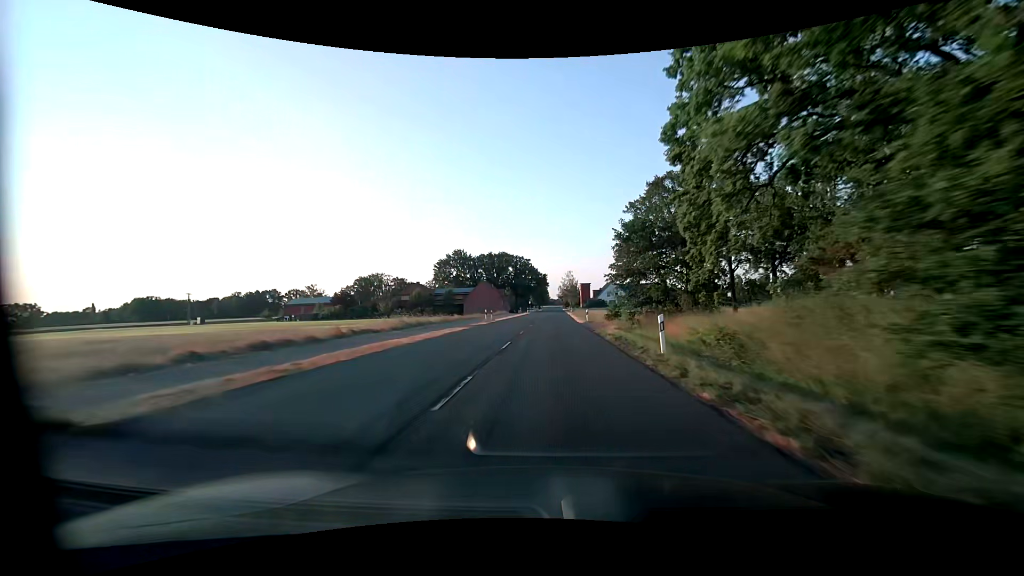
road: secondary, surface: asphalt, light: Day
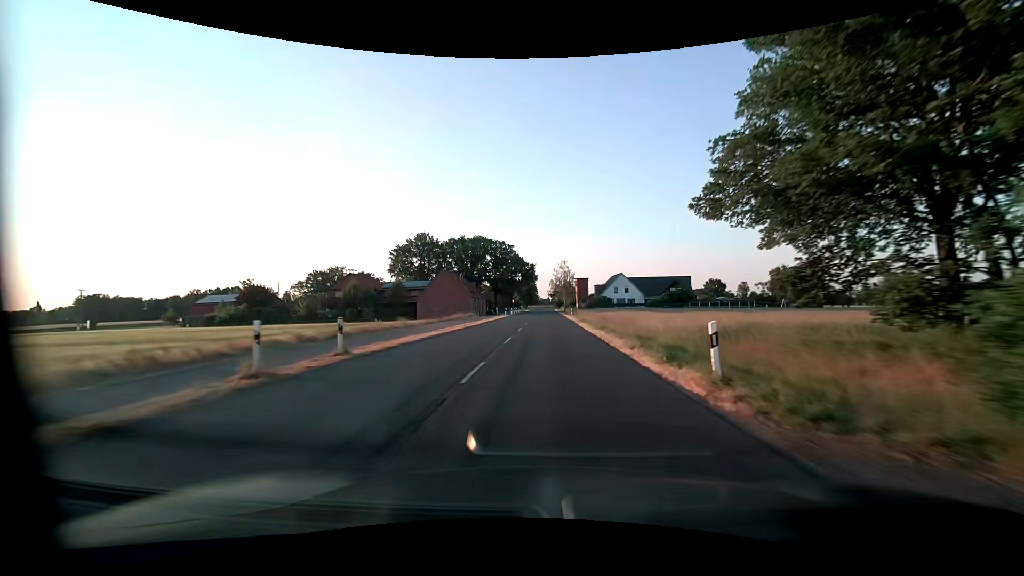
(+0.4, +34.0) m; +1°
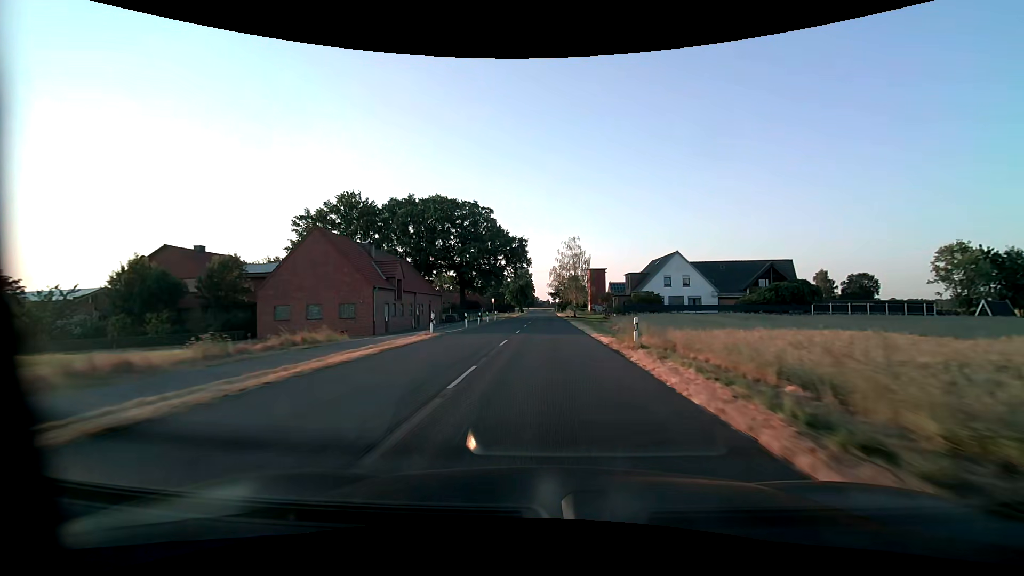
(+0.4, +45.3) m; 0°
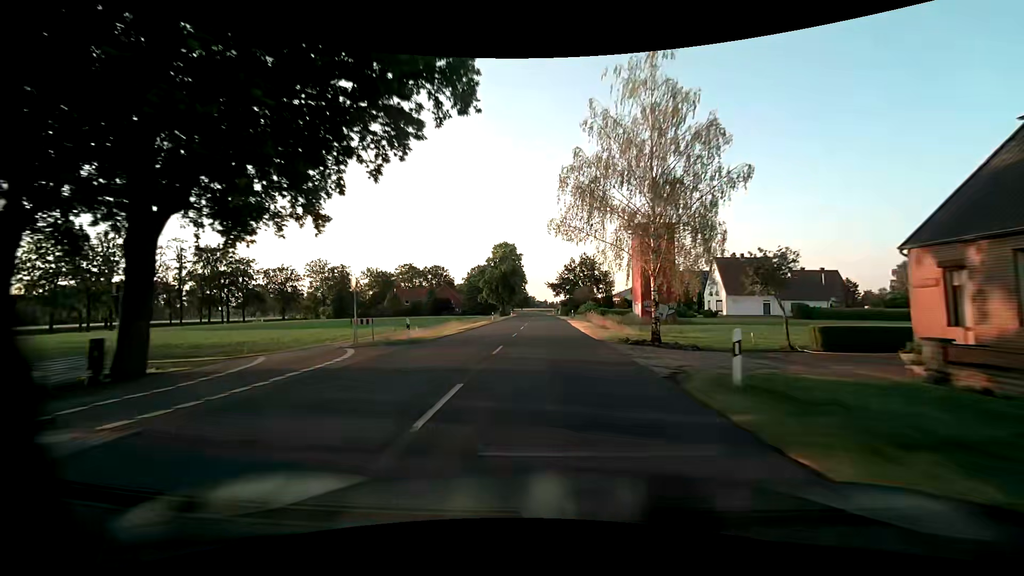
(0.0, +57.0) m; 0°
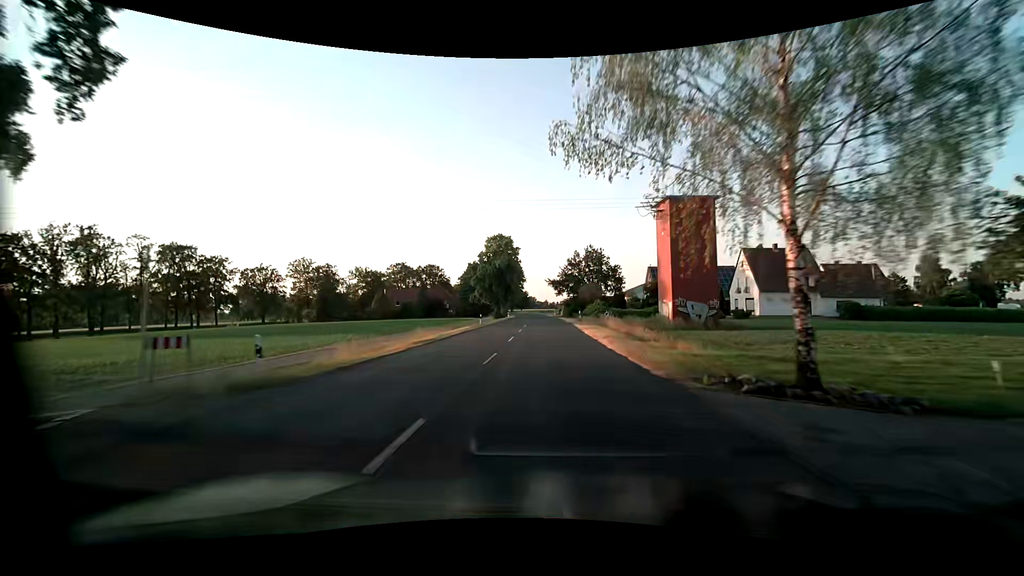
(0.0, +11.4) m; 0°
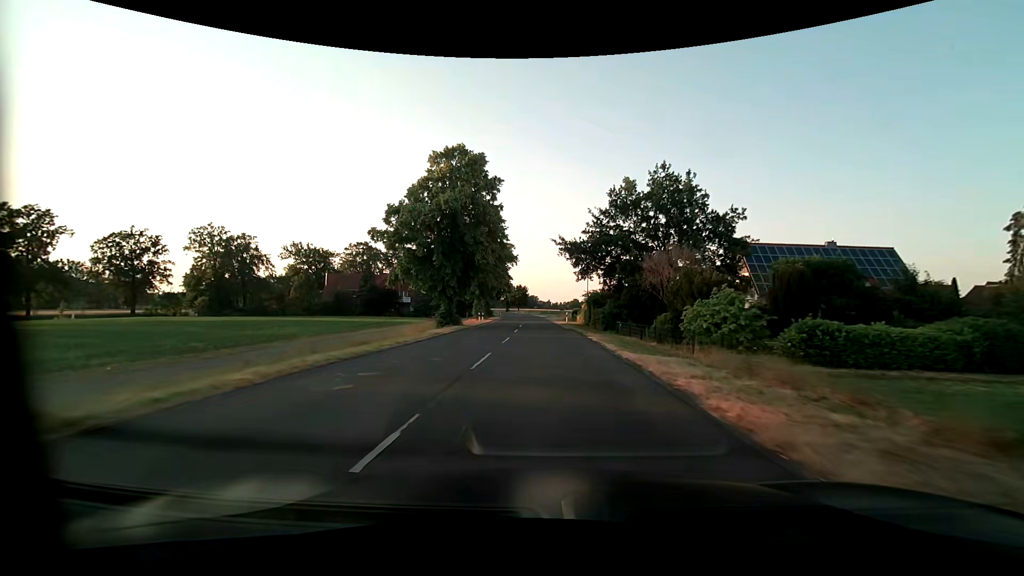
(-0.4, +45.8) m; -1°
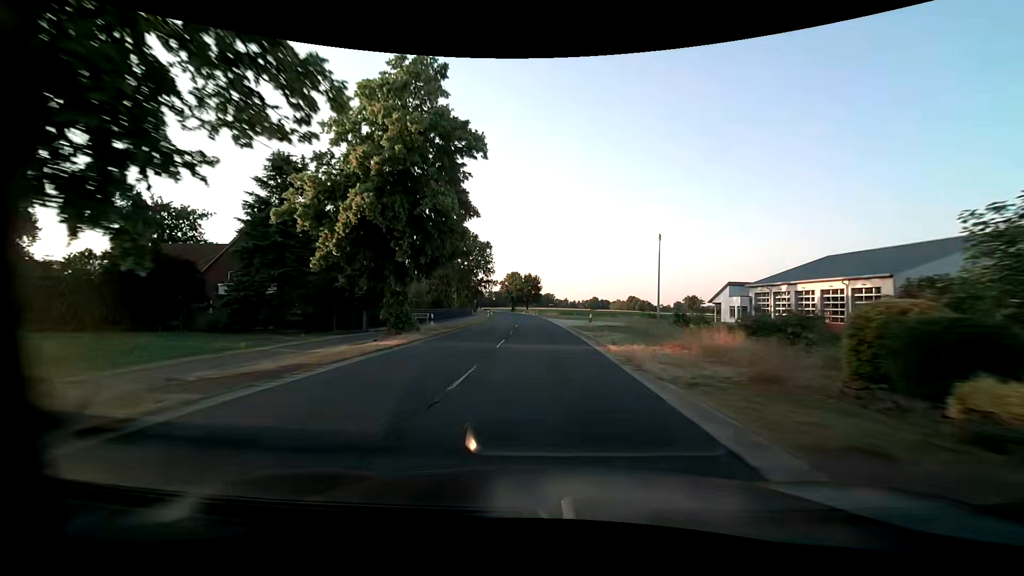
(-0.8, +57.2) m; -2°
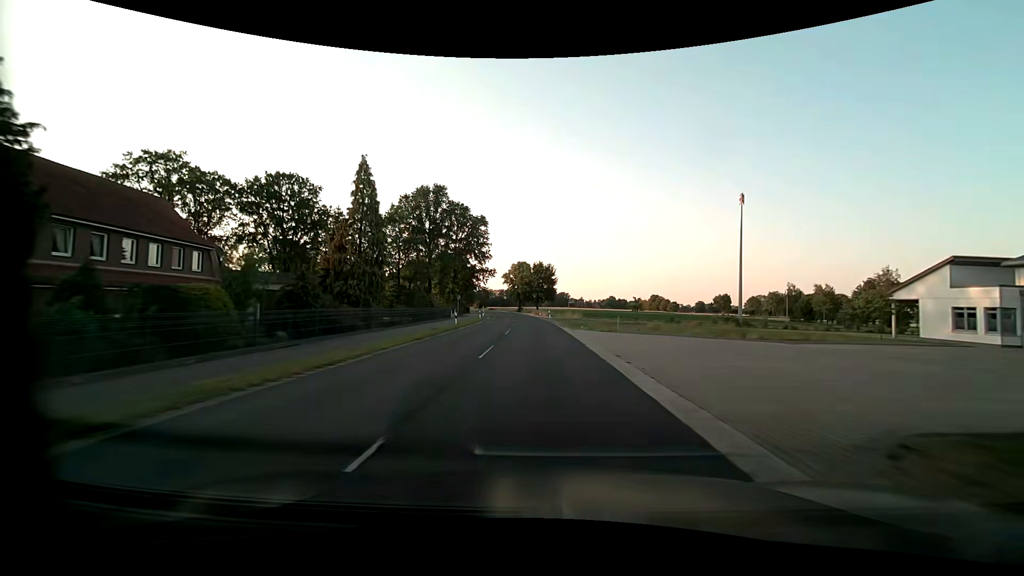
(-0.3, +34.3) m; -1°
(0, +10) (0, +20) (-1, +30) (-1, +40) (-2, +50) (-2, +60) (-3, +70) (-4, +80) (-5, +90) (-6, +100) m
